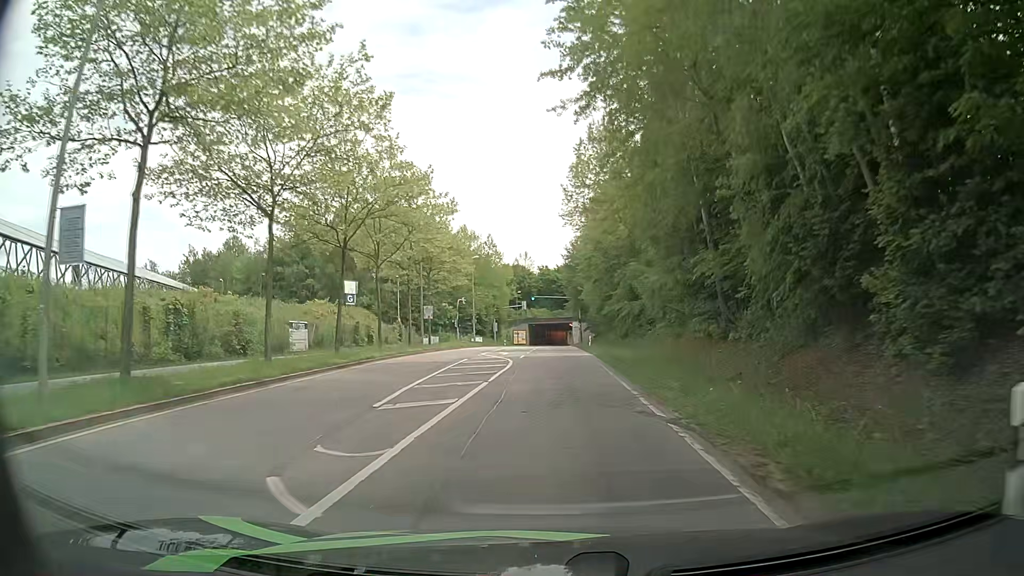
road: secondary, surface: asphalt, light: Day
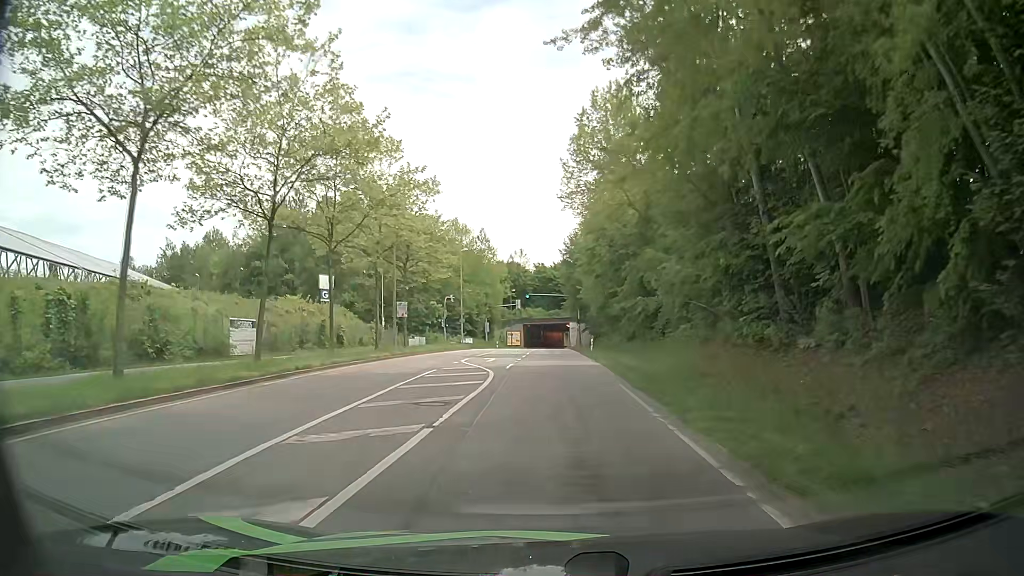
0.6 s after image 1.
(0.0, +7.4) m; 0°
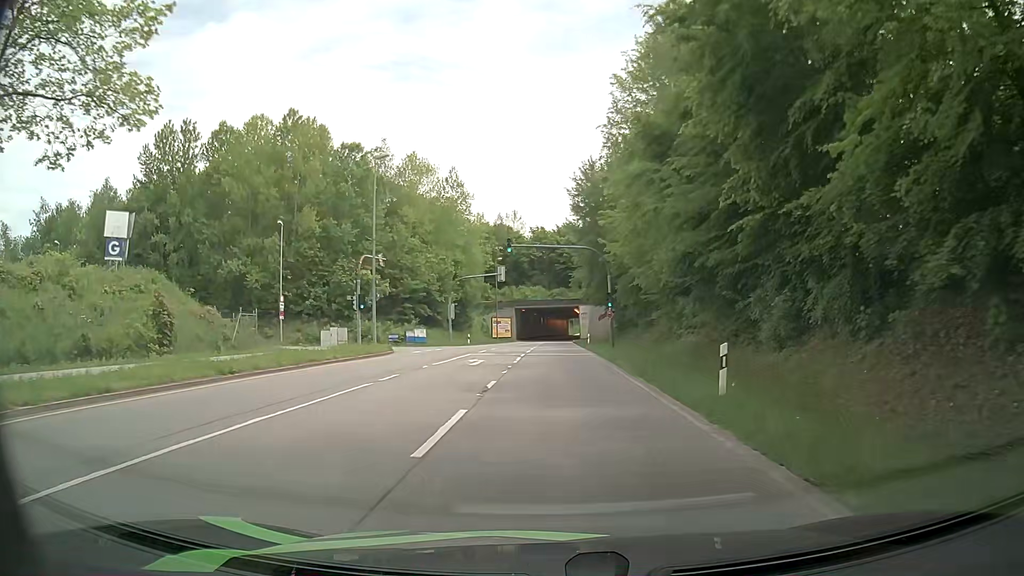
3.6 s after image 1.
(0.0, +36.2) m; 0°
(0, +10) (0, +20) (0, +30) (0, +40) (0, +50) (0, +60) (0, +70) (0, +80) (0, +90) (+1, +100) m
